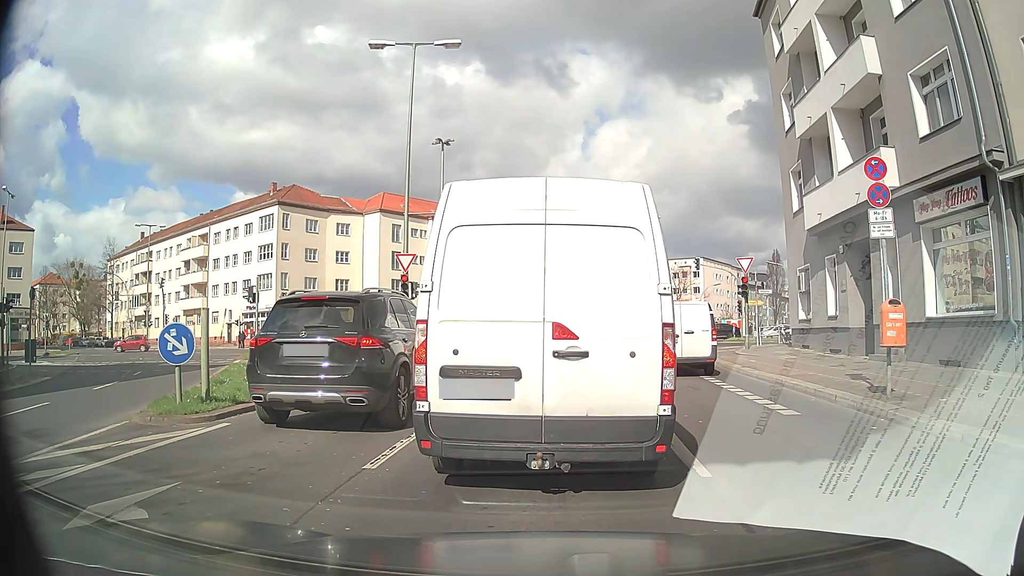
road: secondary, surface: asphalt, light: Day
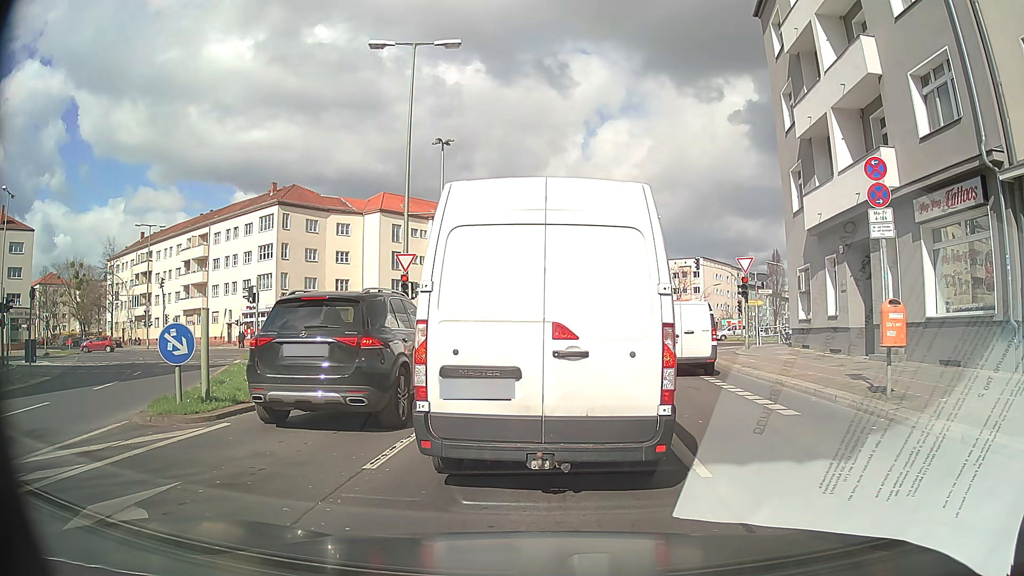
(0.0, 0.0) m; 0°
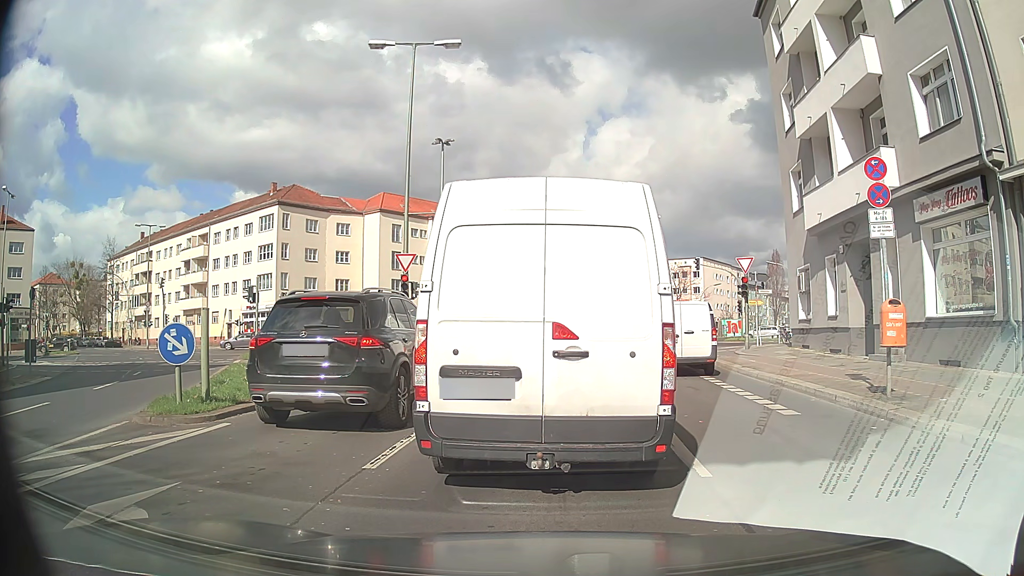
(0.0, 0.0) m; 0°
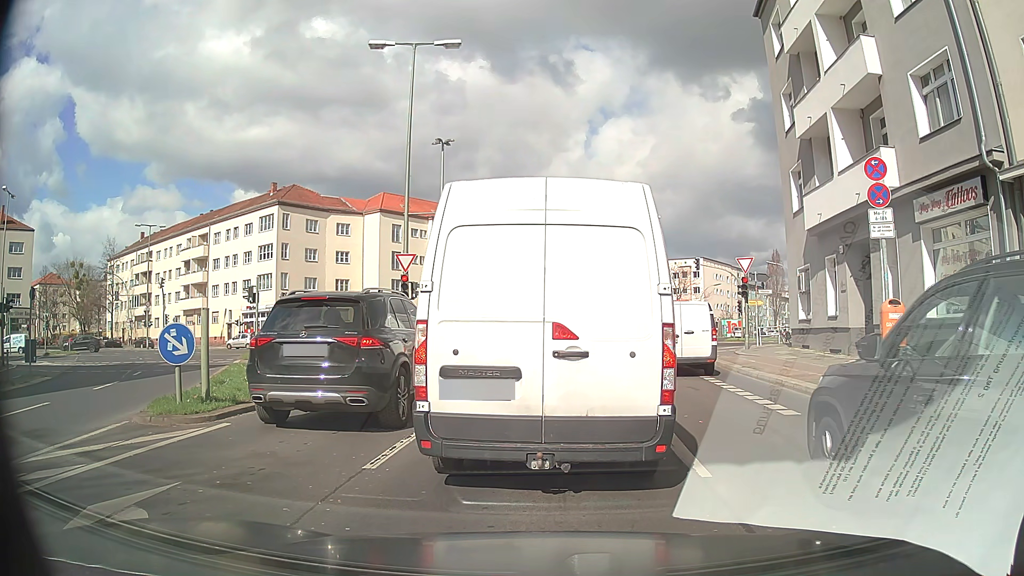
(0.0, 0.0) m; 0°
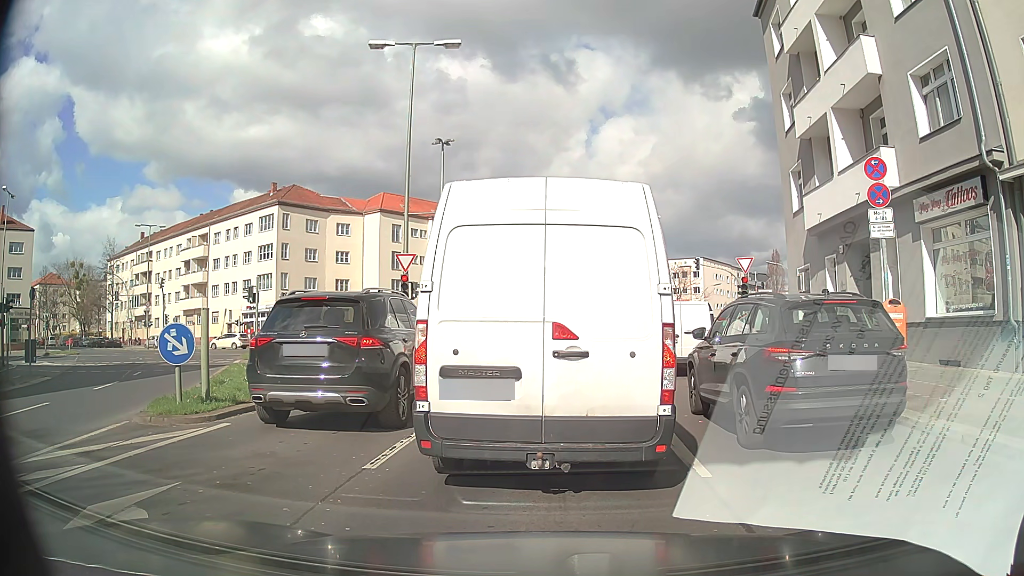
(0.0, 0.0) m; 0°
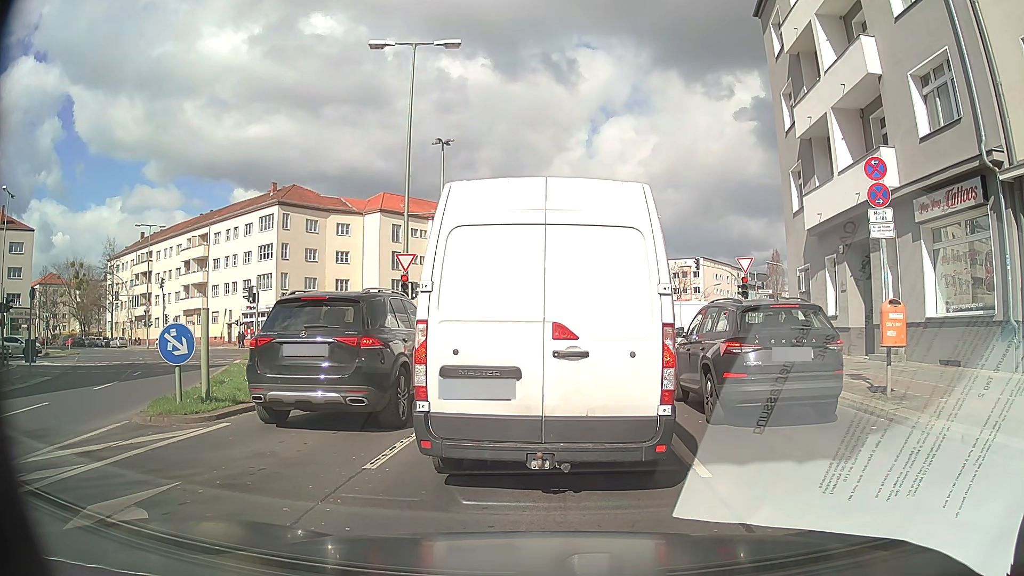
(0.0, 0.0) m; 0°
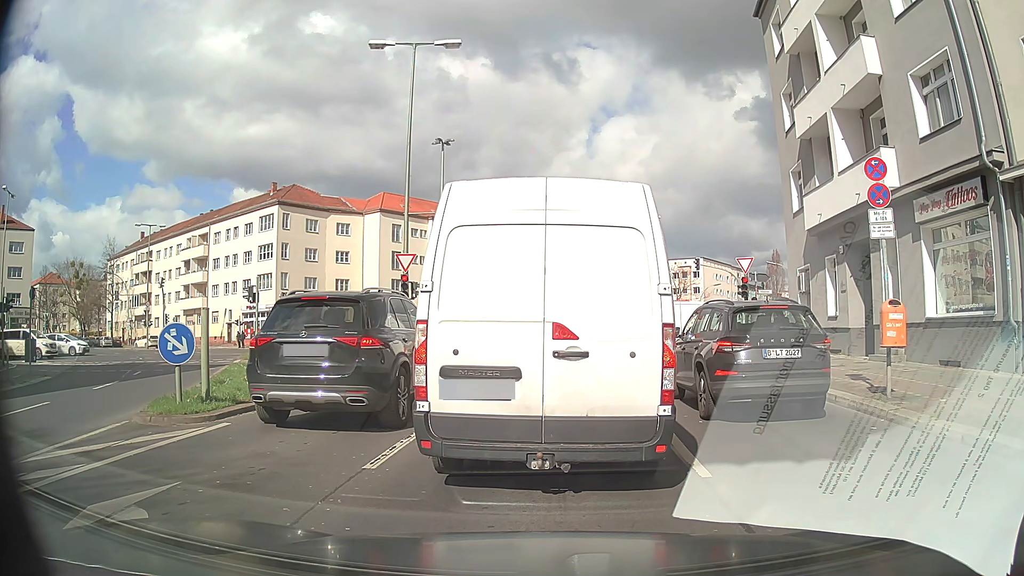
(0.0, 0.0) m; 0°
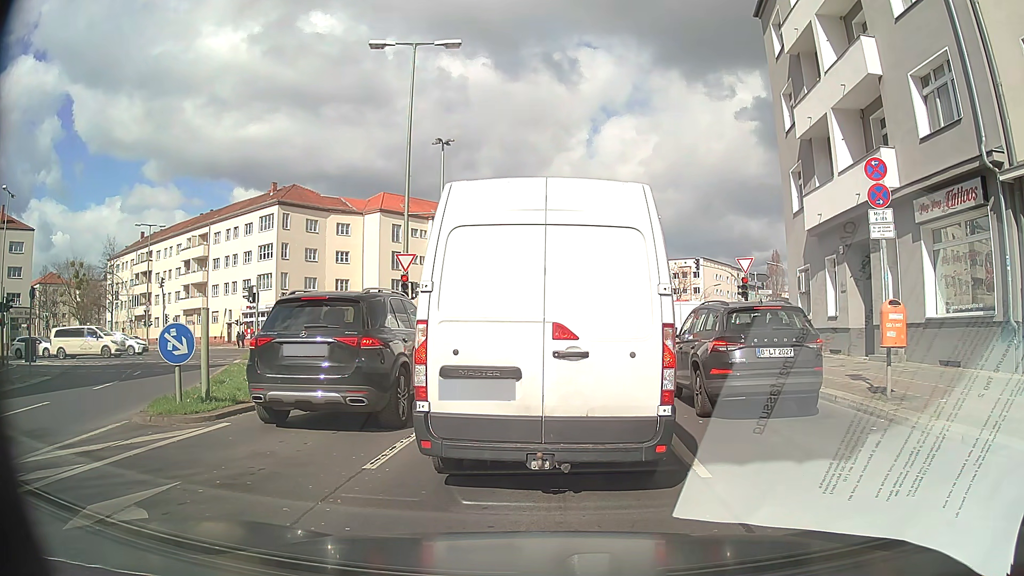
(0.0, 0.0) m; 0°
(0, +10) (+1, +20) (+2, +30) (+4, +40) (+6, +49) (+10, +59) (+15, +67) (+20, +76) (+25, +85) (+30, +93) m
